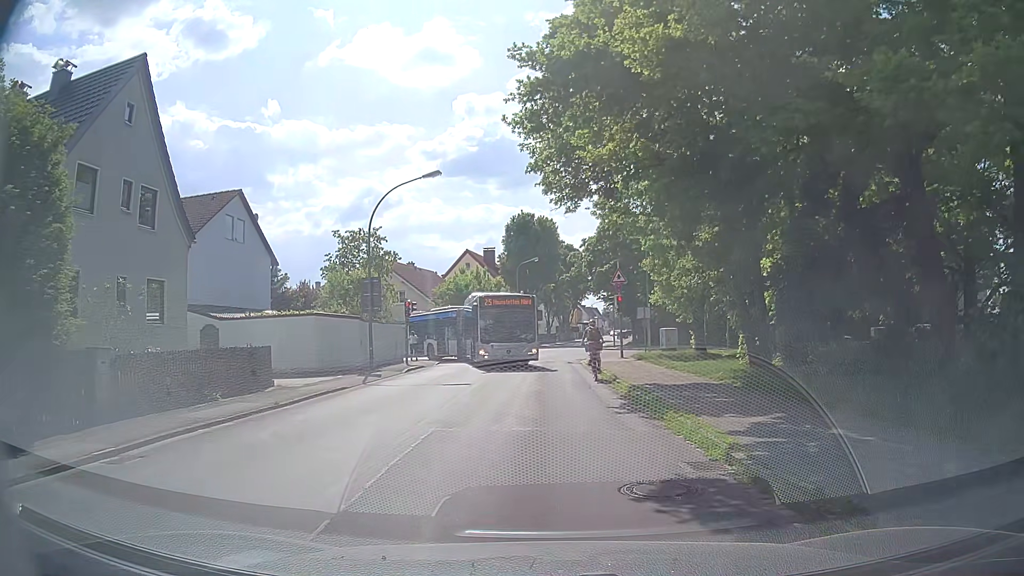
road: unclassified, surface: asphalt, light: Day
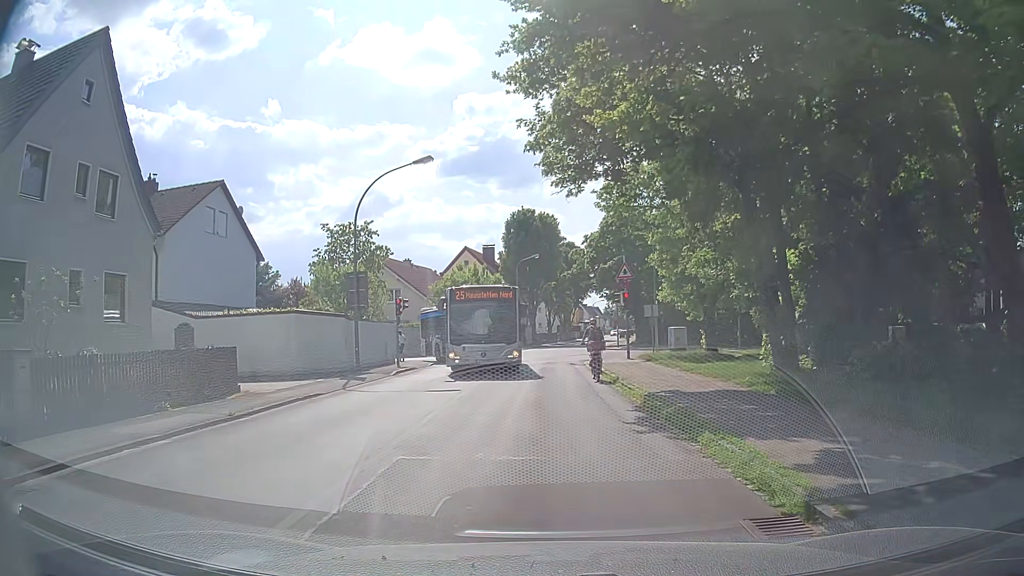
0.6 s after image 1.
(0.0, +2.3) m; -1°
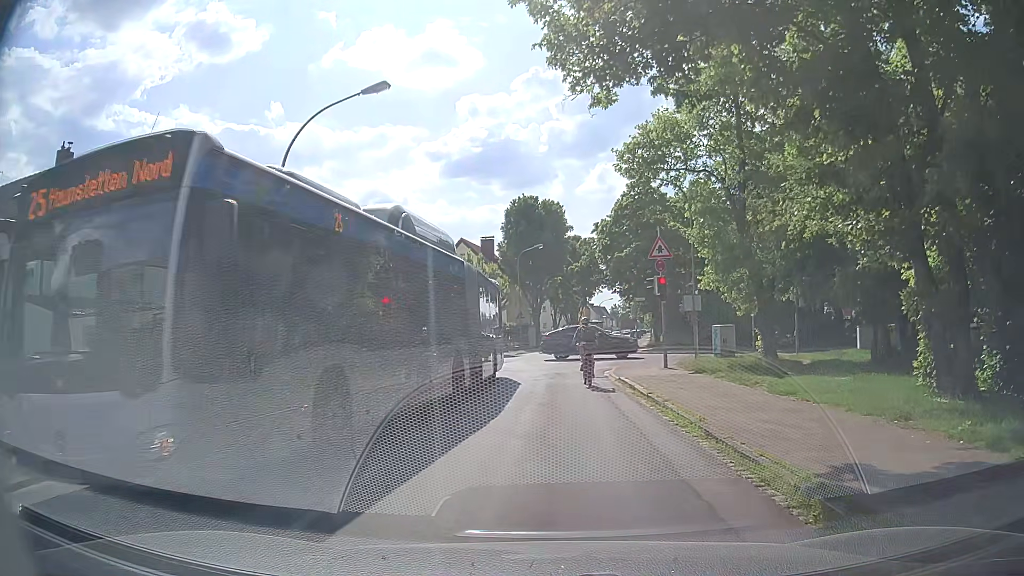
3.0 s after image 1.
(-0.1, +8.4) m; -2°
